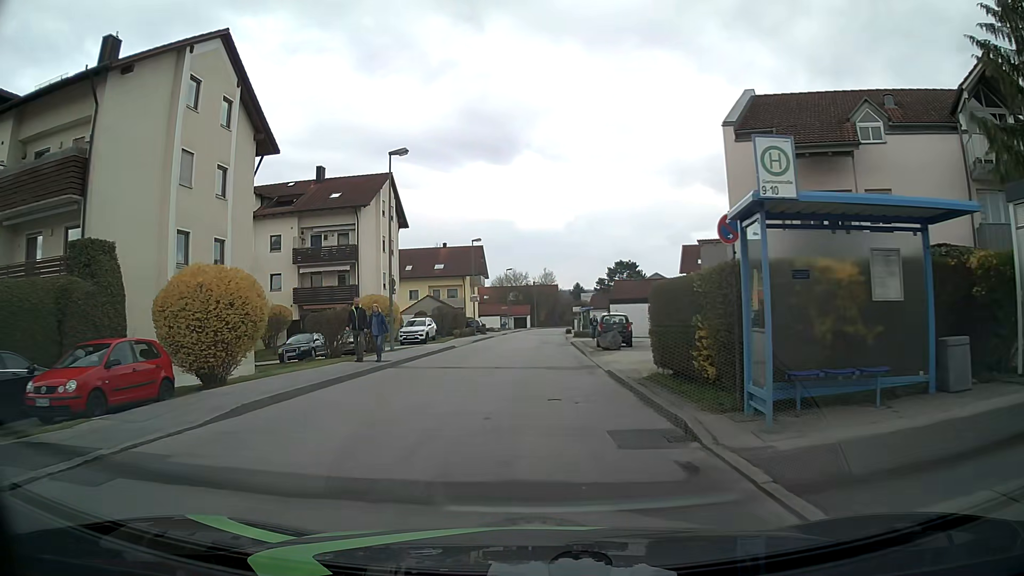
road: unclassified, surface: asphalt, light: Day
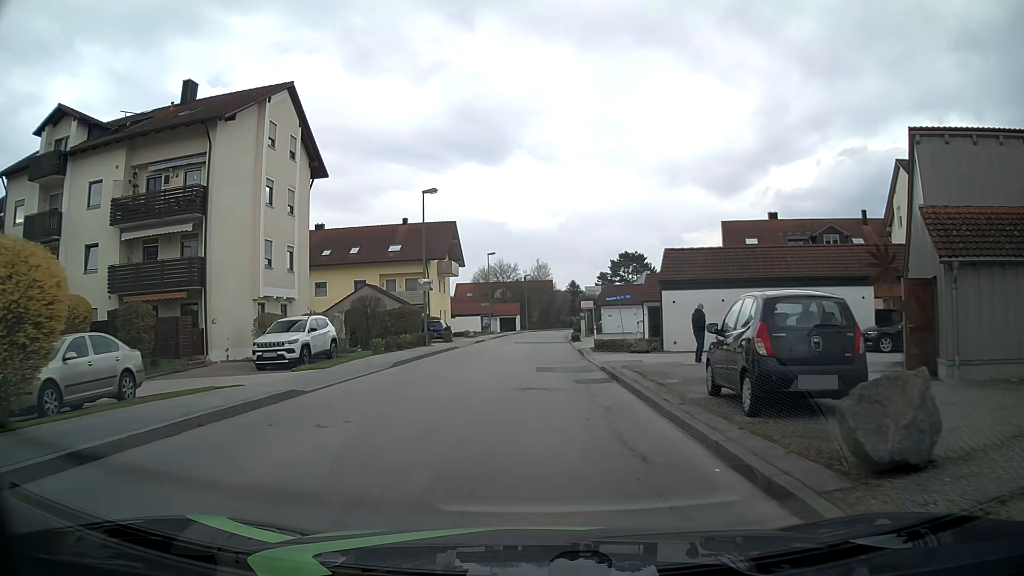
(+0.1, +22.2) m; +1°
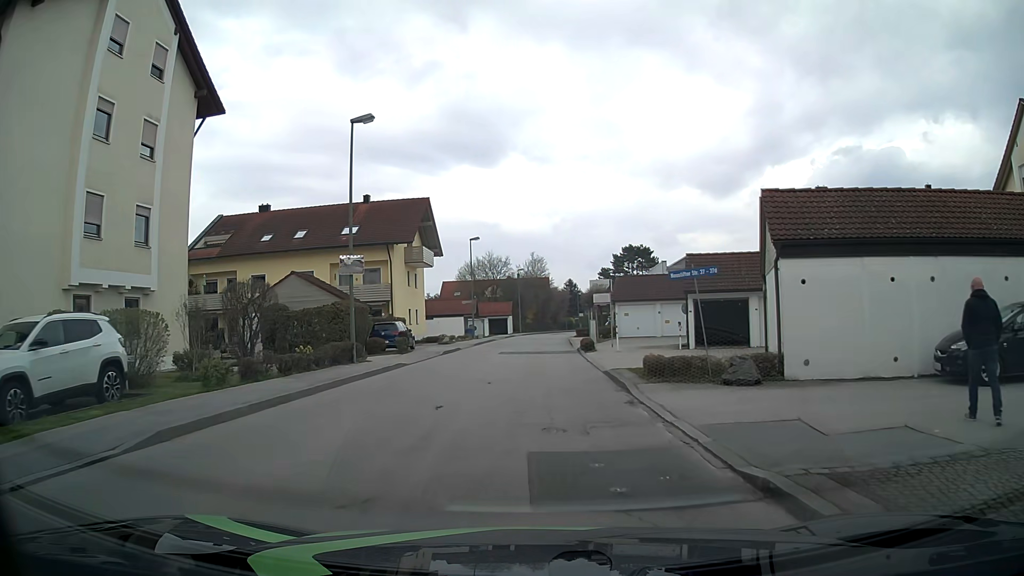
(+0.1, +13.4) m; 0°
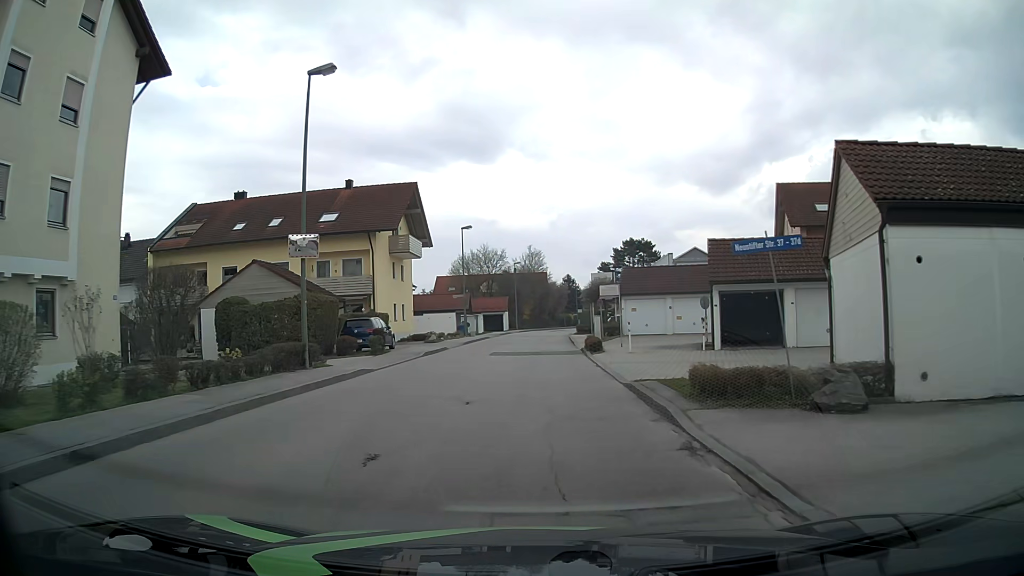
(0.0, +4.5) m; +1°
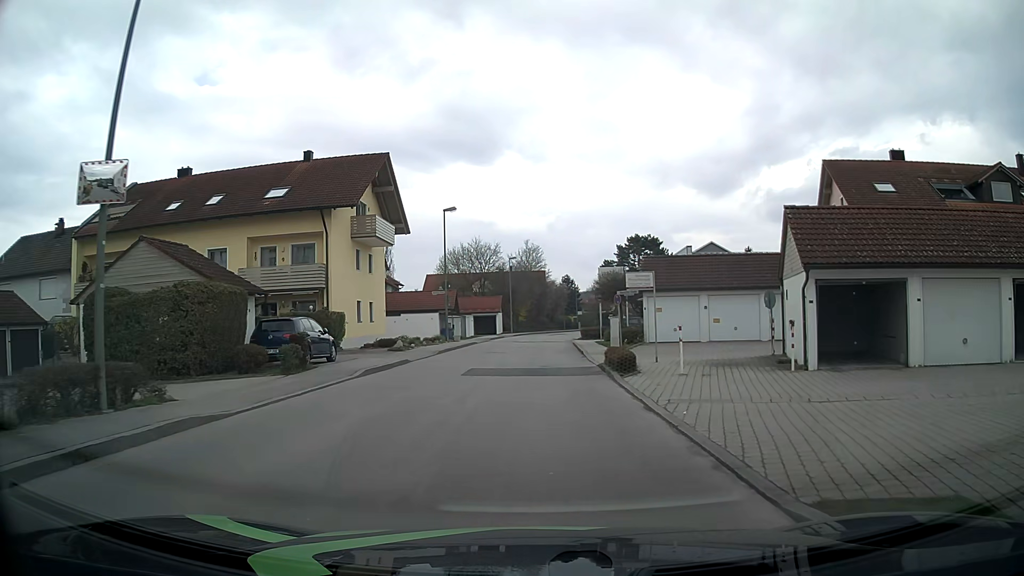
(-0.1, +8.9) m; 0°
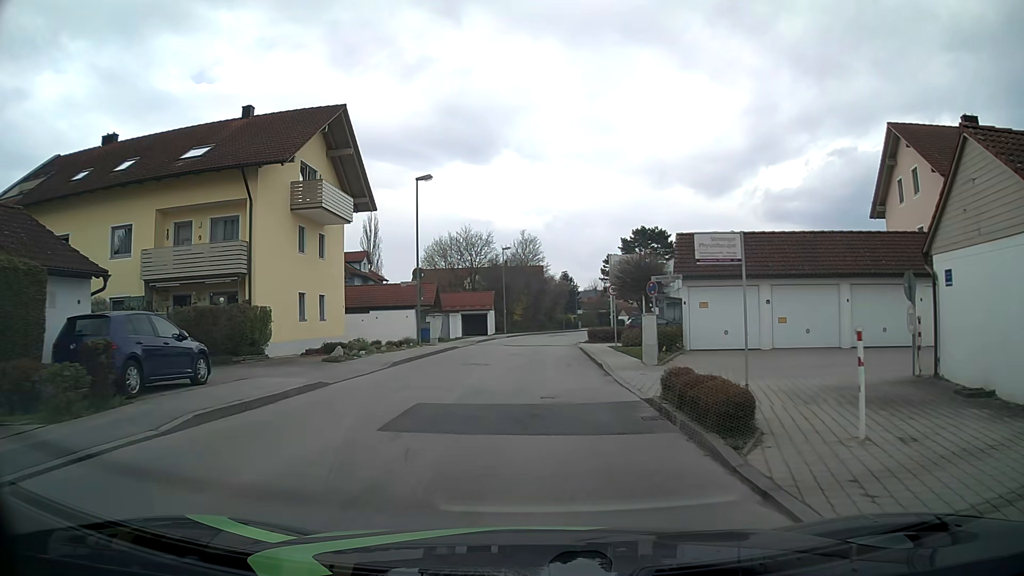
(0.0, +8.9) m; 0°
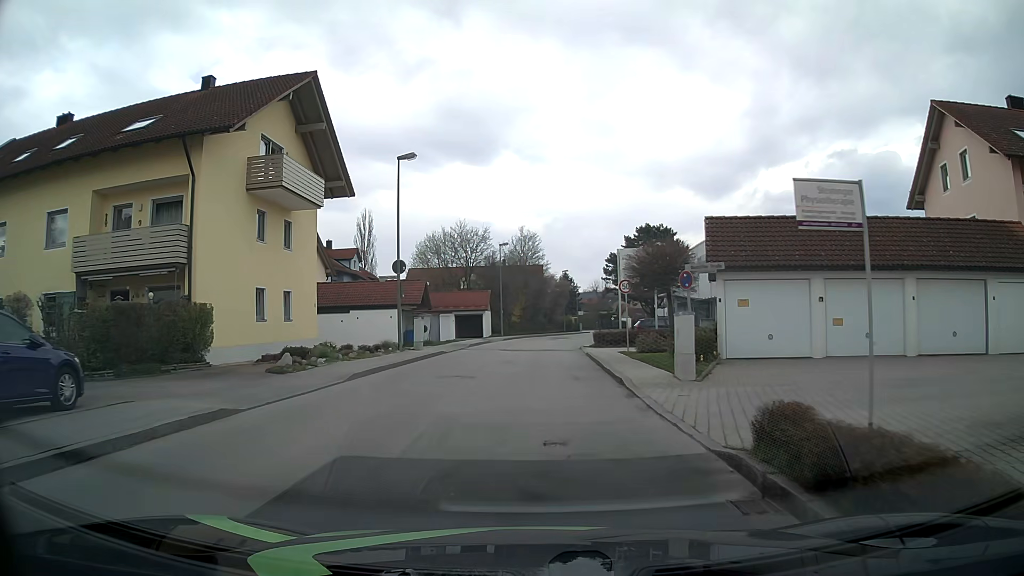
(0.0, +4.5) m; 0°
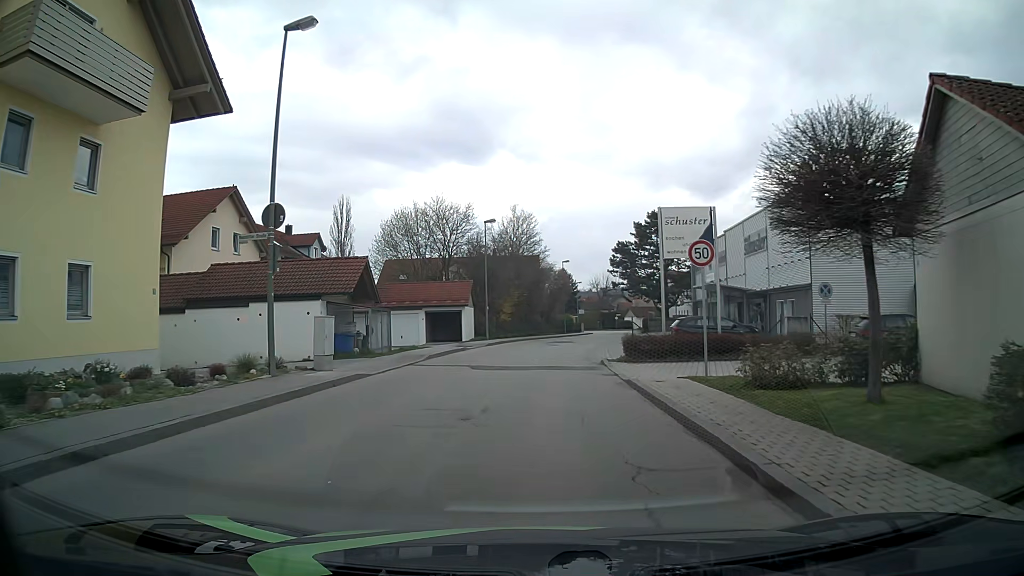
(+0.1, +13.4) m; +1°
